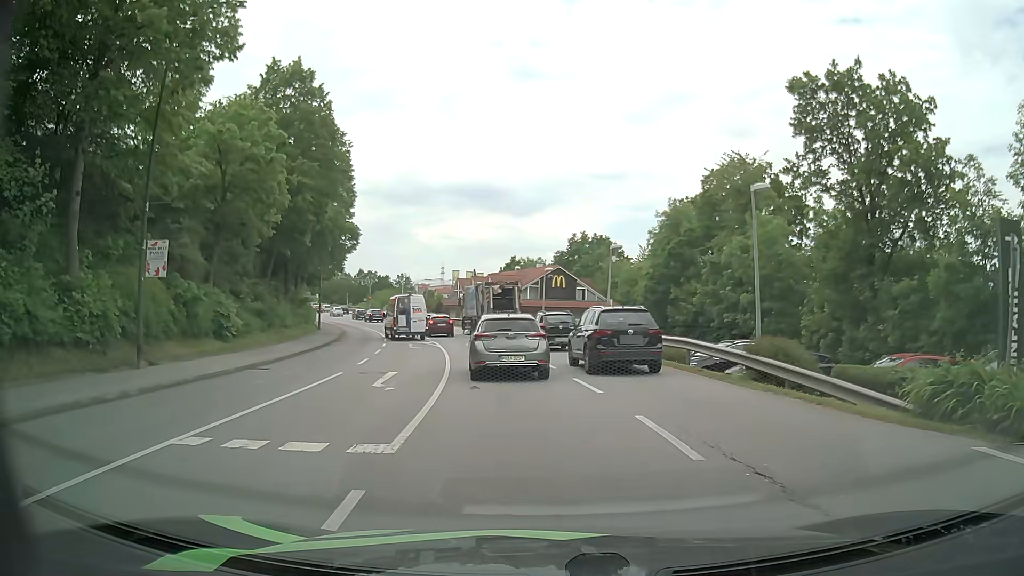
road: tertiary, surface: asphalt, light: Day
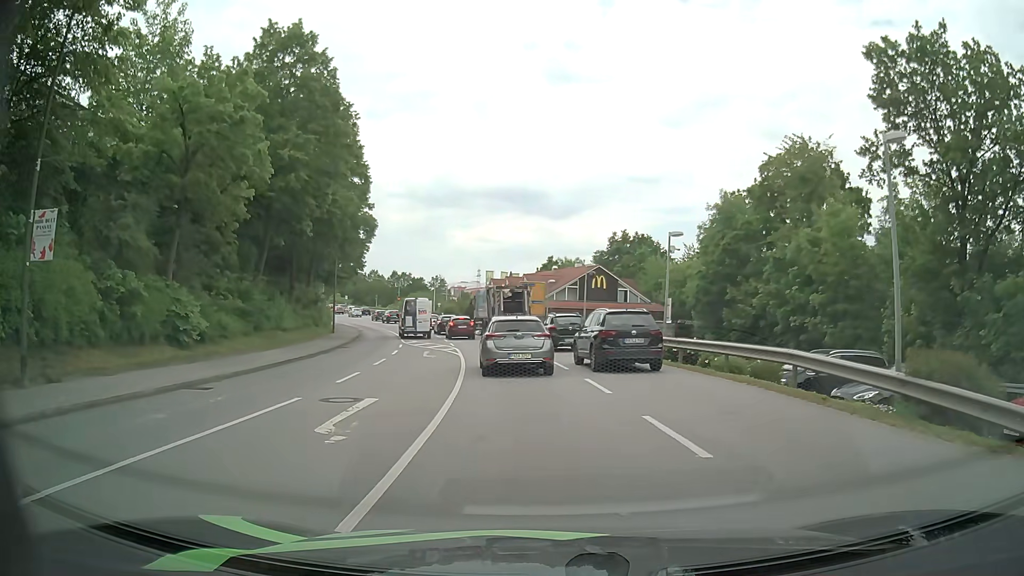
(-0.1, +5.7) m; -3°
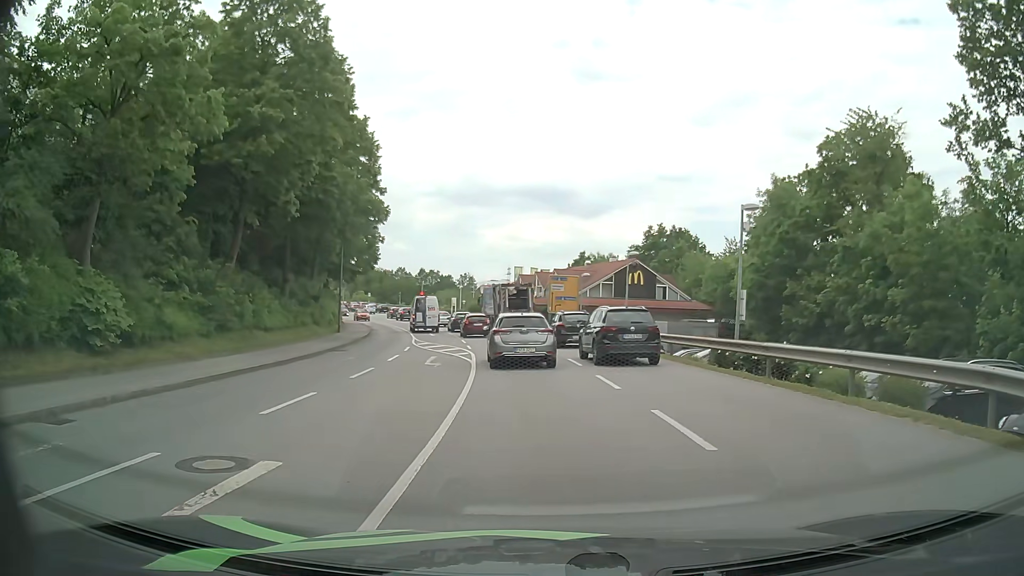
(-0.1, +5.8) m; -2°
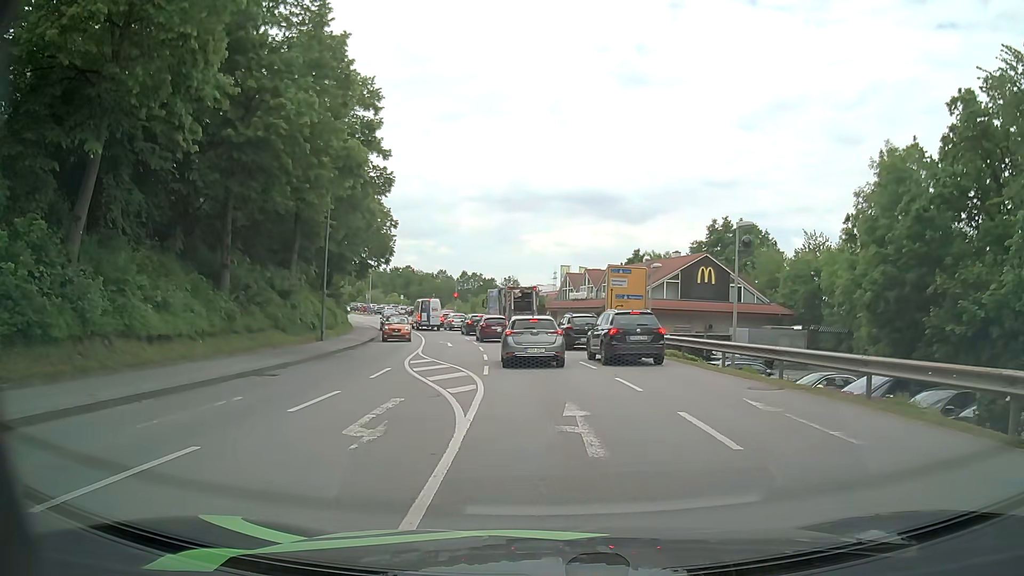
(-0.6, +11.8) m; -5°
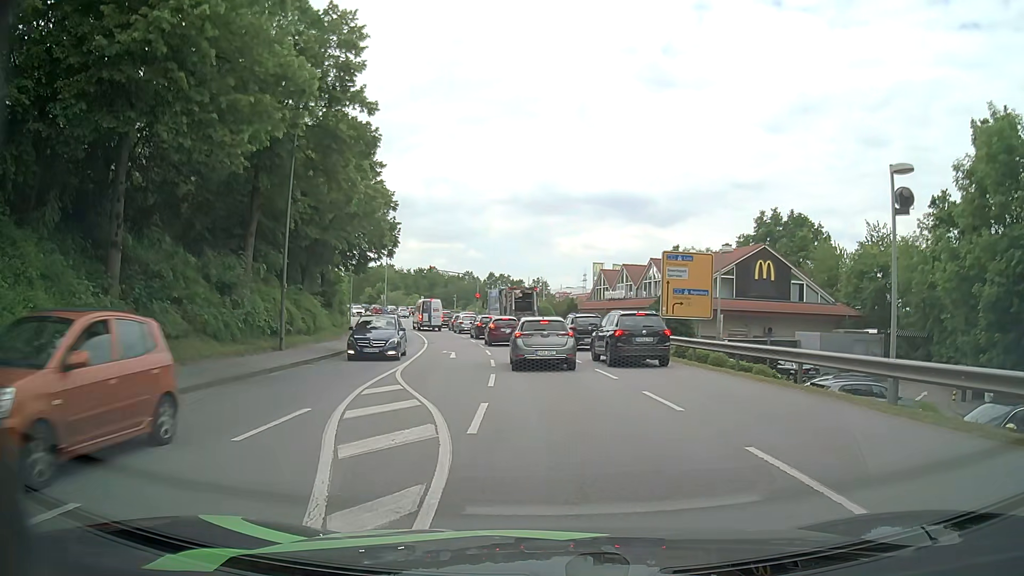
(-0.1, +8.6) m; -2°
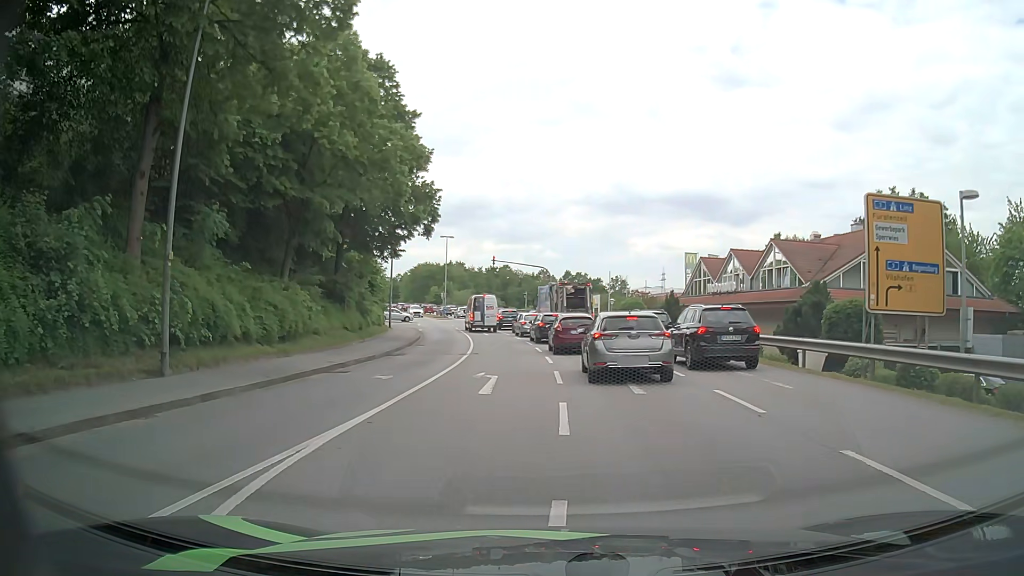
(-0.6, +12.4) m; -5°
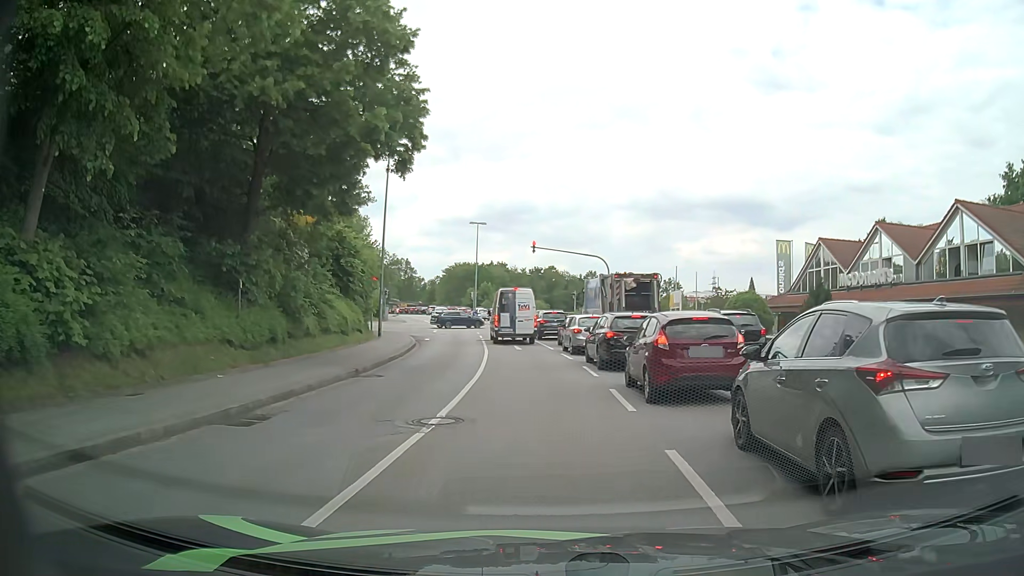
(-0.9, +15.9) m; -4°
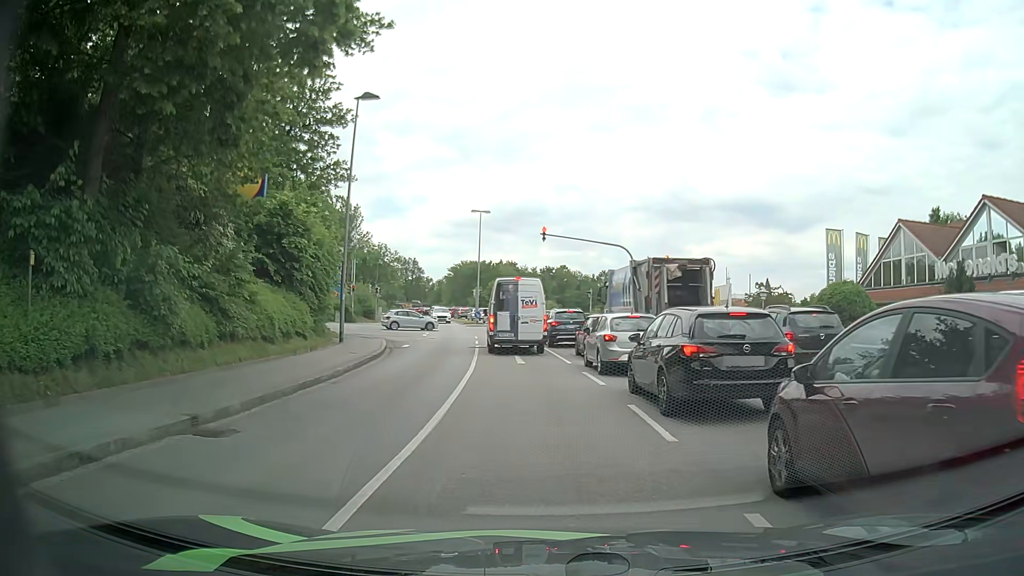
(-0.2, +8.3) m; -1°
